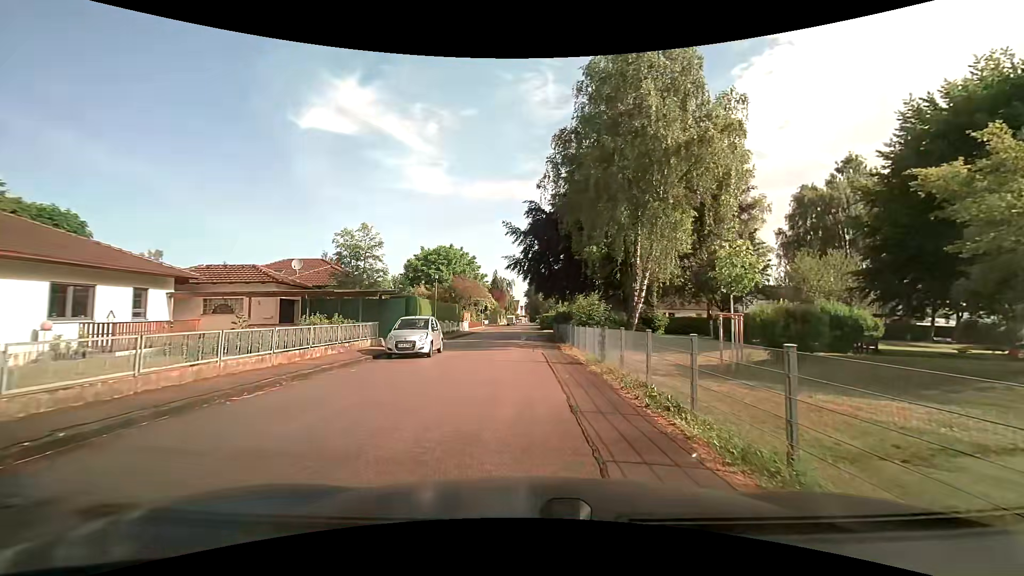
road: residential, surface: asphalt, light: Day
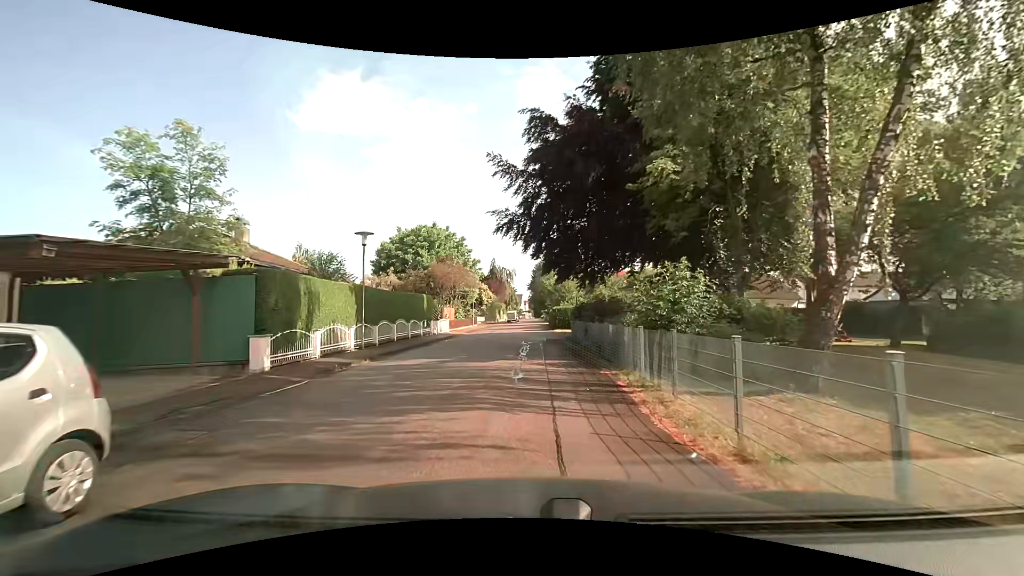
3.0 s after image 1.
(+0.1, +16.5) m; +1°
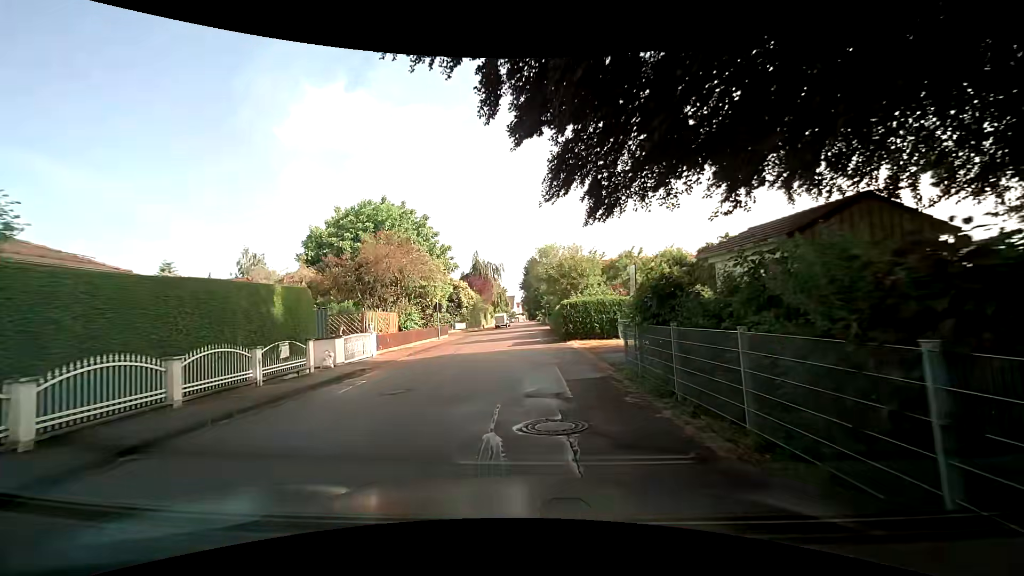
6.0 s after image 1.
(-0.1, +18.1) m; -1°
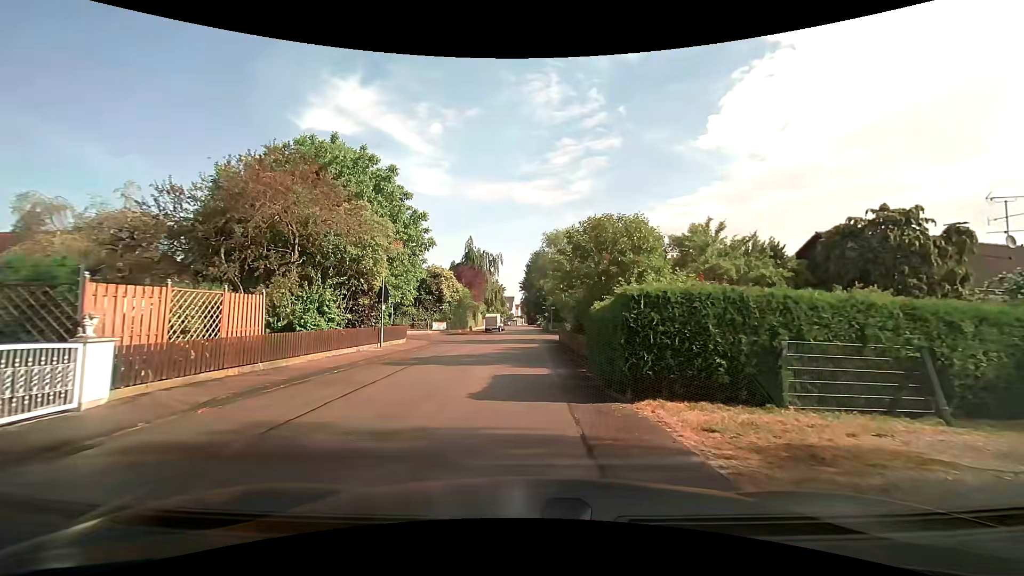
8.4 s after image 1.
(0.0, +14.4) m; 0°
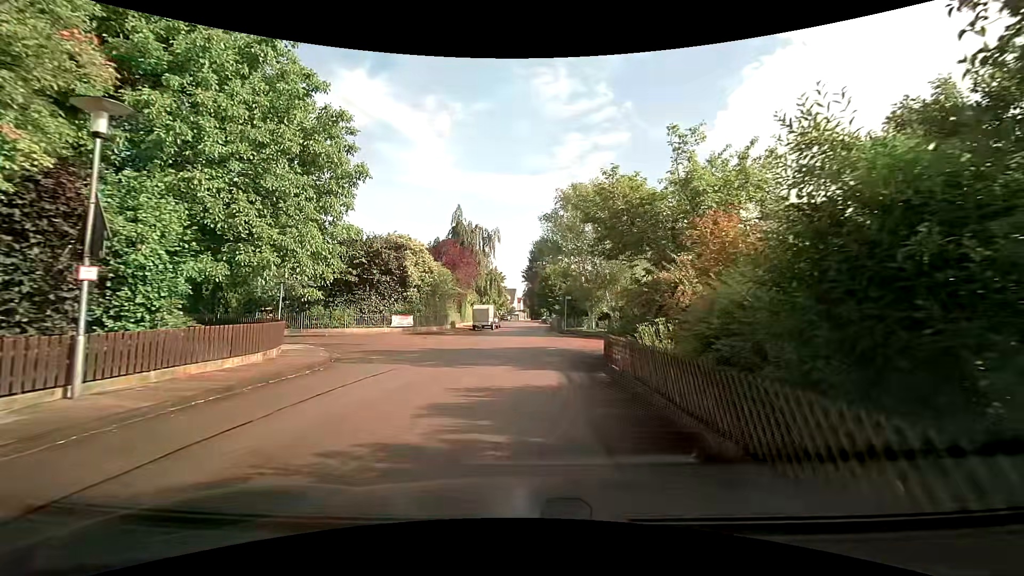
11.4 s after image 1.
(+0.1, +15.7) m; +1°
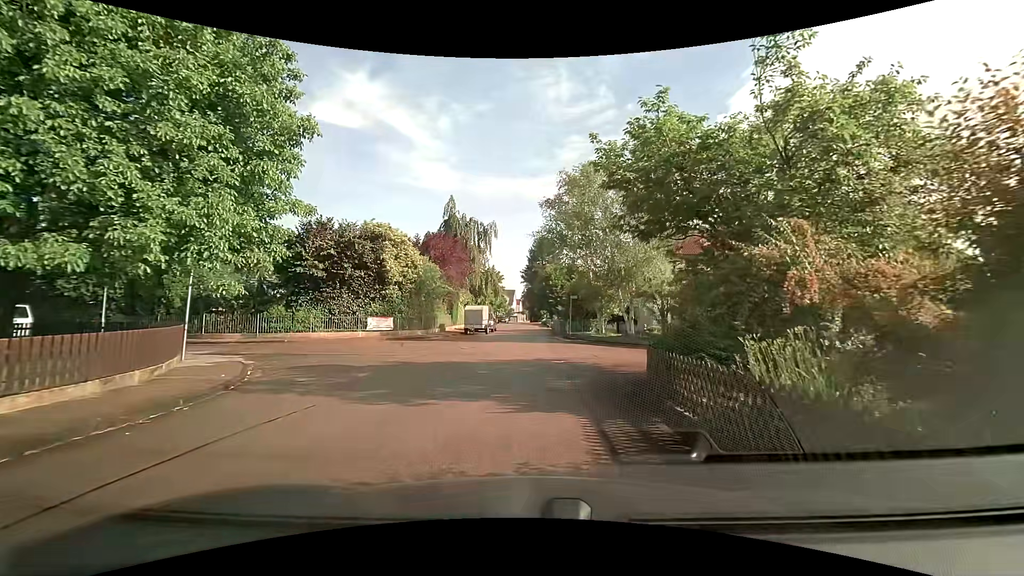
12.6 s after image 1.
(0.0, +4.9) m; 0°
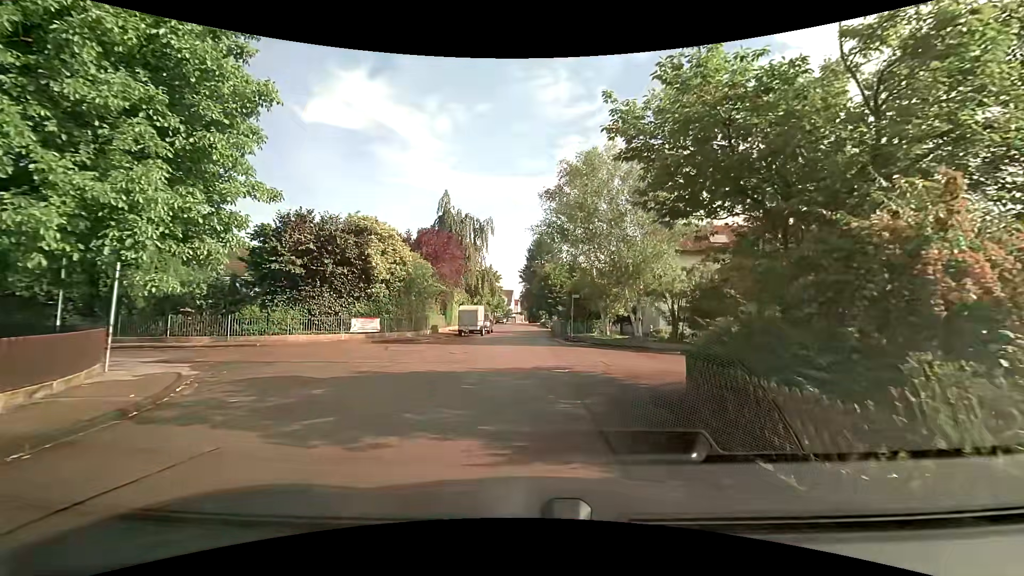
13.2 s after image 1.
(0.0, +2.3) m; 0°
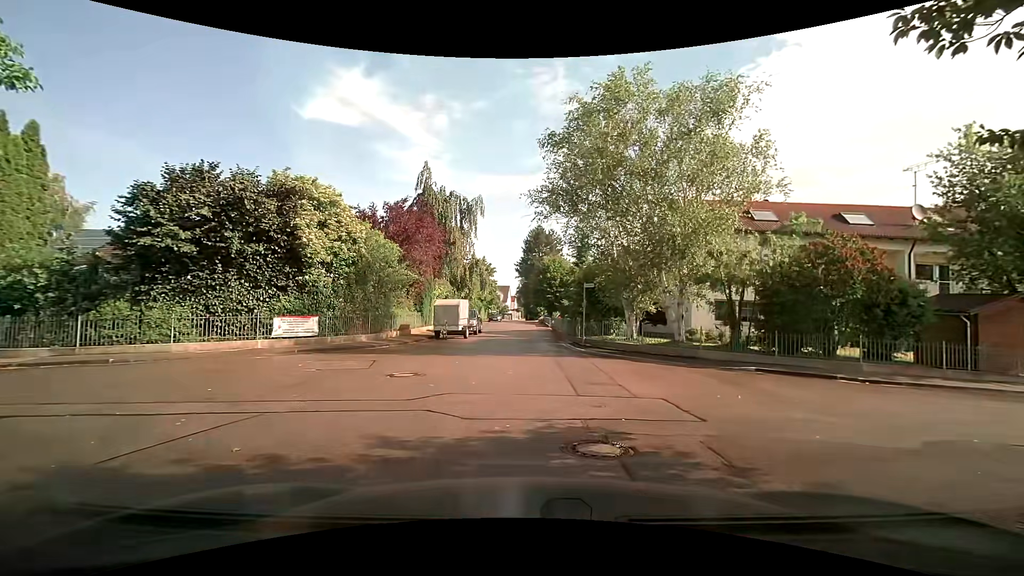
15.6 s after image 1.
(0.0, +7.5) m; +2°
